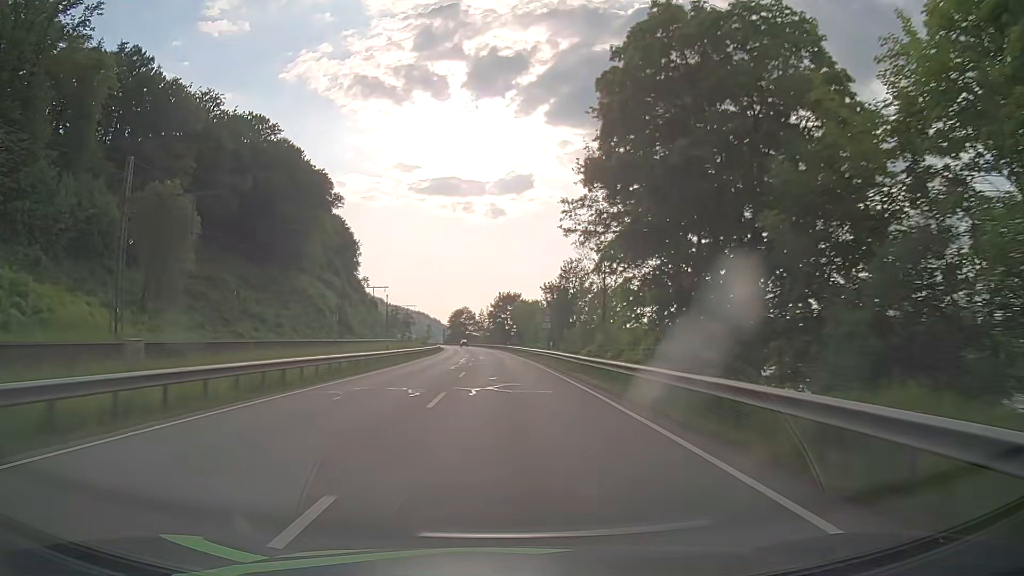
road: primary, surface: asphalt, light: Day
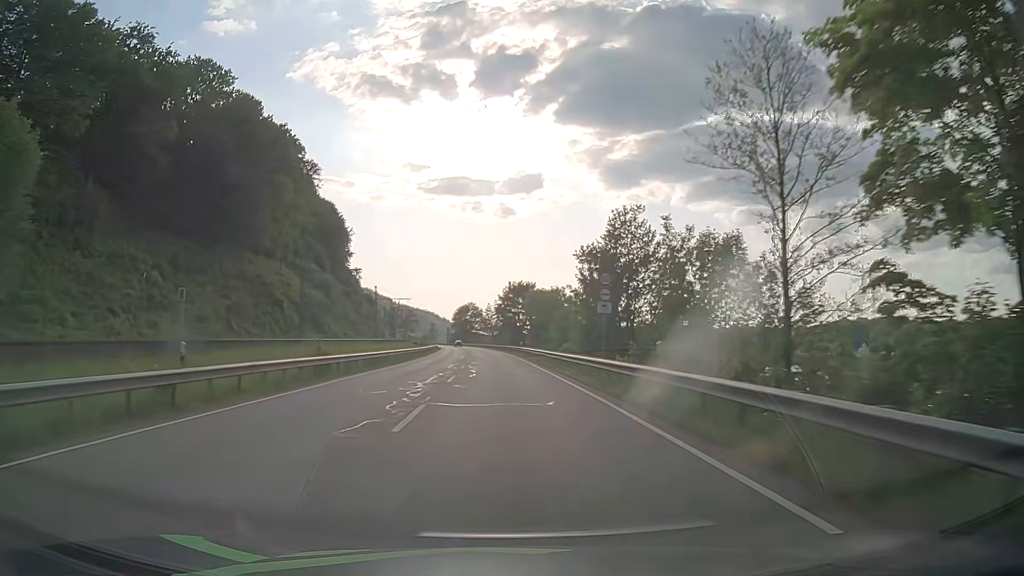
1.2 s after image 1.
(-0.2, +27.3) m; -1°
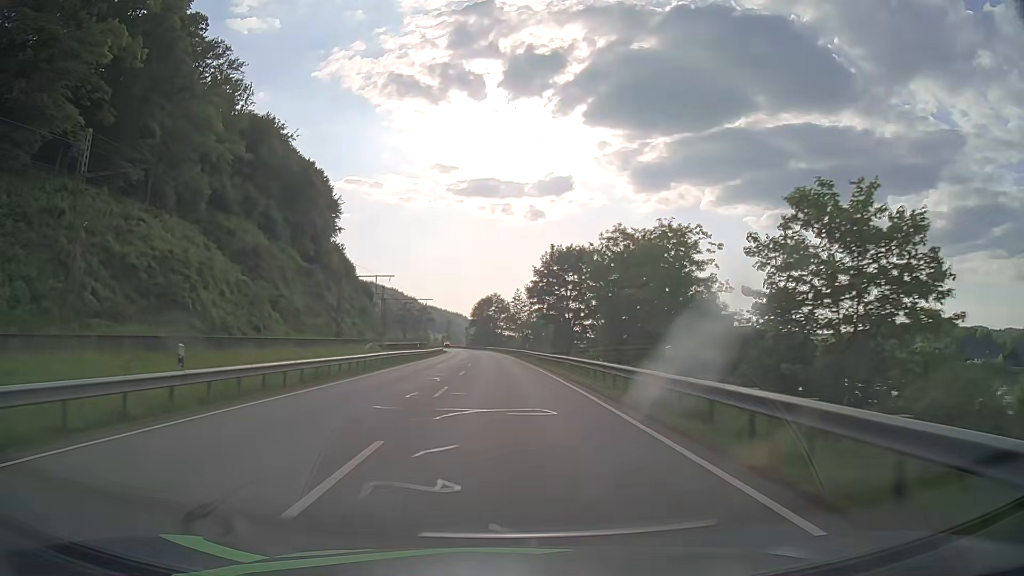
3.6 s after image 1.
(-1.0, +52.4) m; -2°
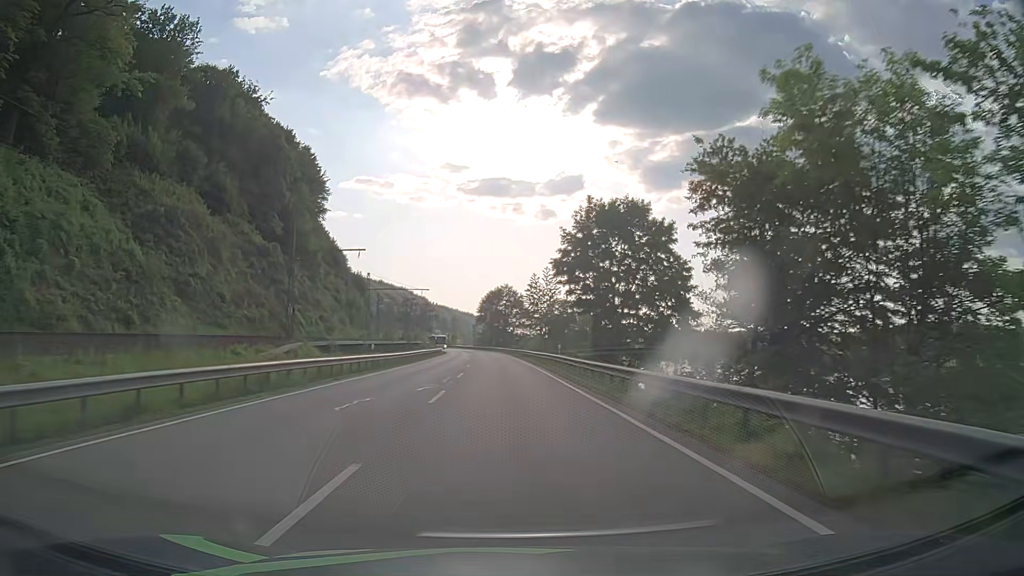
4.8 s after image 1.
(-0.3, +25.6) m; -1°
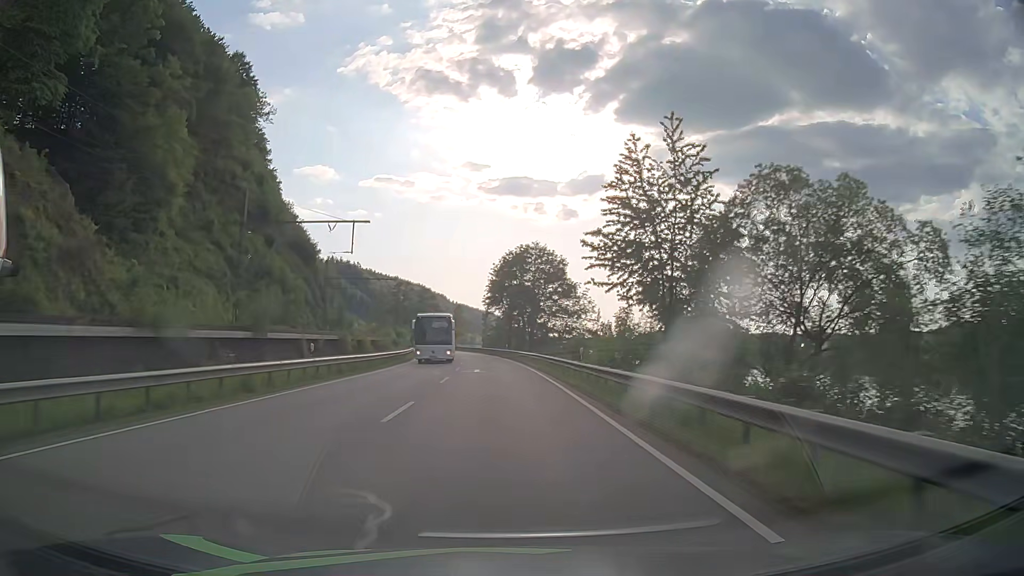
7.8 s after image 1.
(-0.9, +63.3) m; -2°
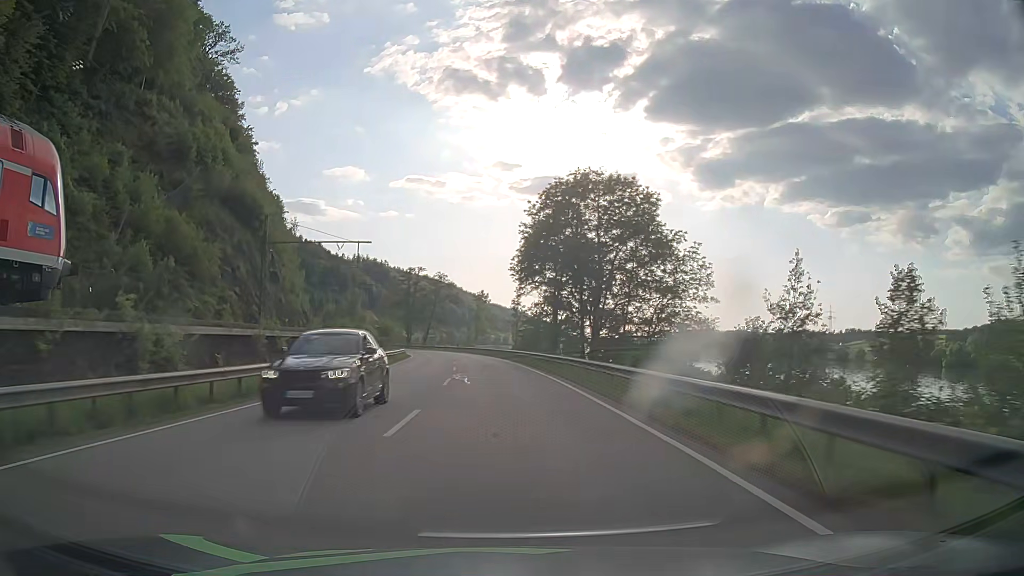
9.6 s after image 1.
(-0.8, +37.7) m; -3°
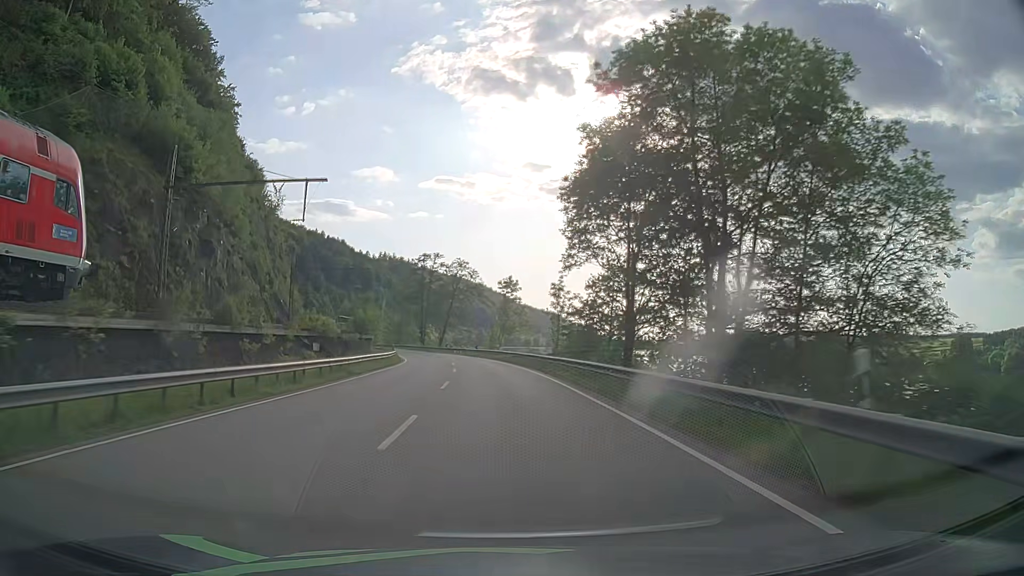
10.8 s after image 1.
(-0.5, +25.0) m; -2°
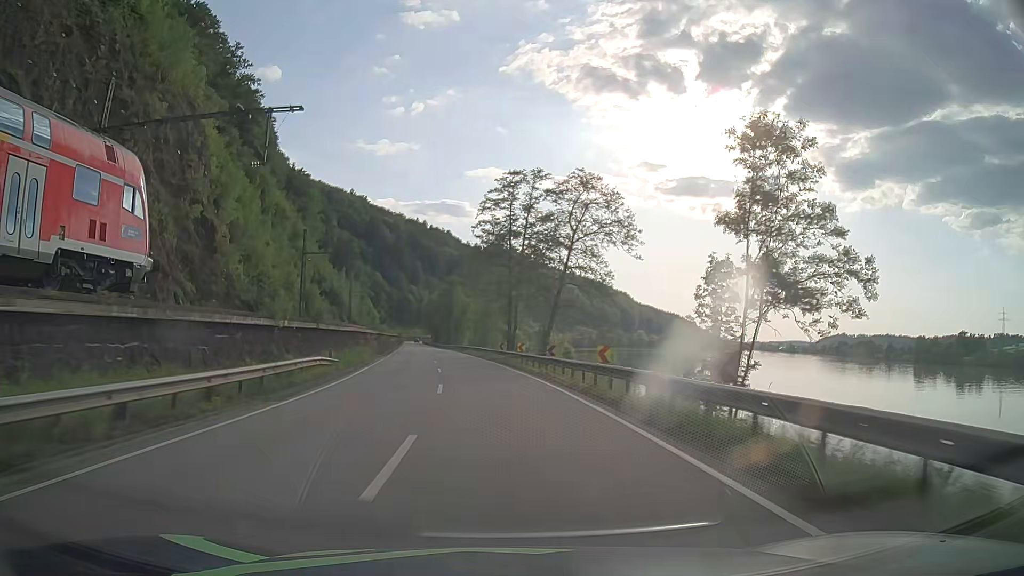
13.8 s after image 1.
(-4.6, +62.2) m; -10°
(0, +10) (-1, +20) (-2, +30) (-3, +40) (-4, +50) (-5, +60) (-6, +70) (-8, +80) (-9, +89) (-11, +99) m
